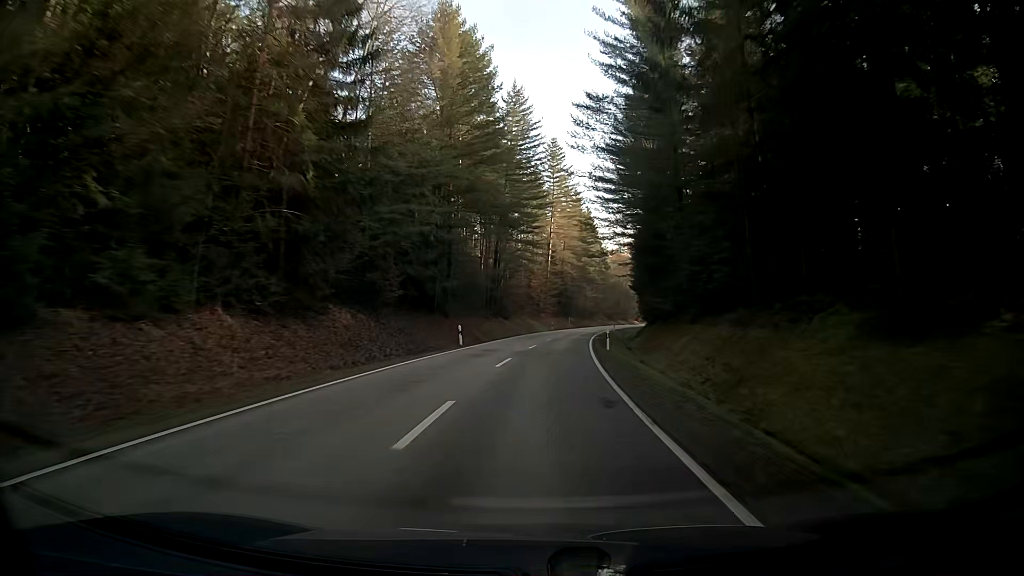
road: secondary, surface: asphalt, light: Day
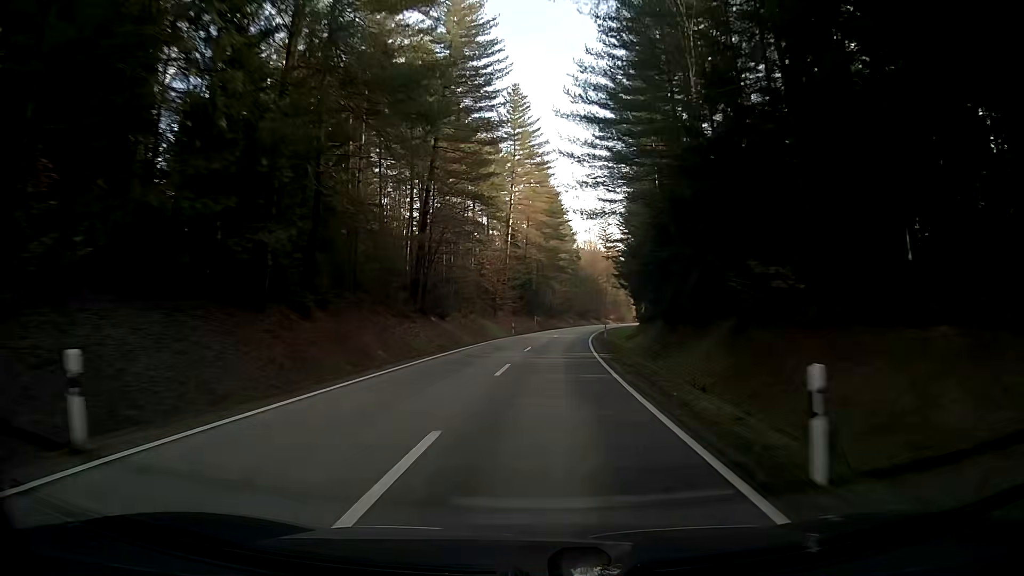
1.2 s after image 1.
(+1.0, +27.7) m; +4°
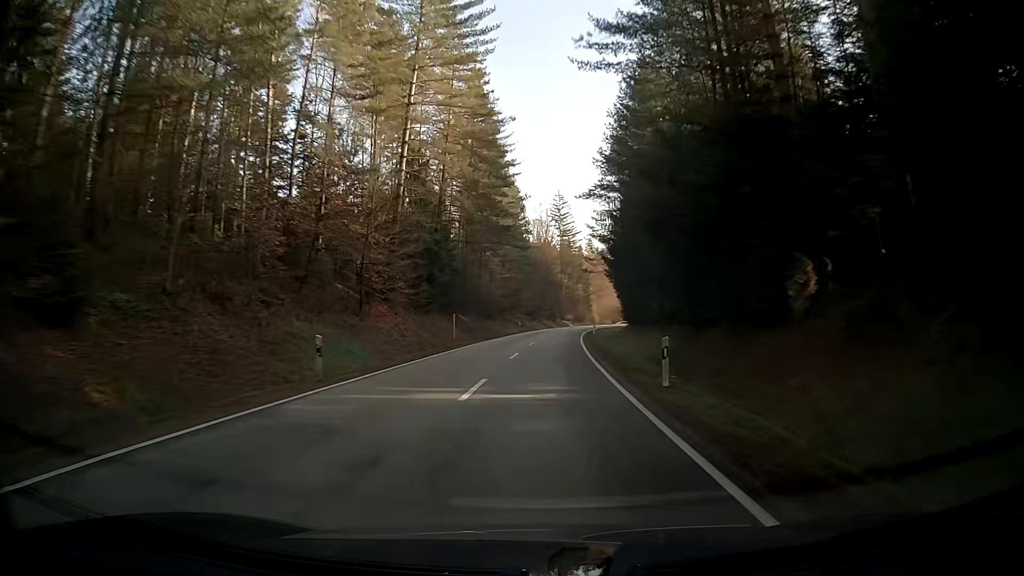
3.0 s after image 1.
(+1.9, +41.6) m; +5°
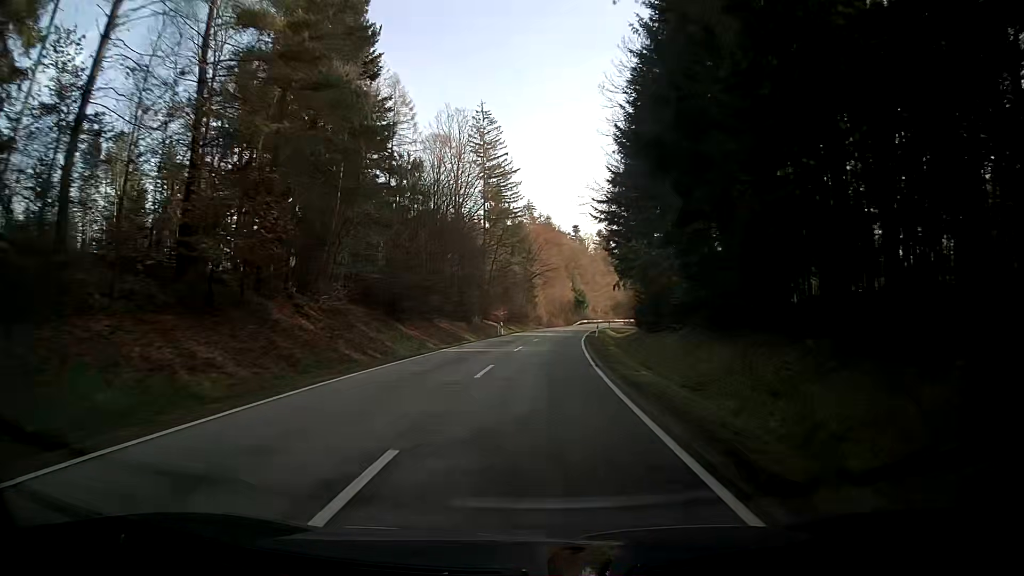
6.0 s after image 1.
(+3.1, +69.9) m; +6°
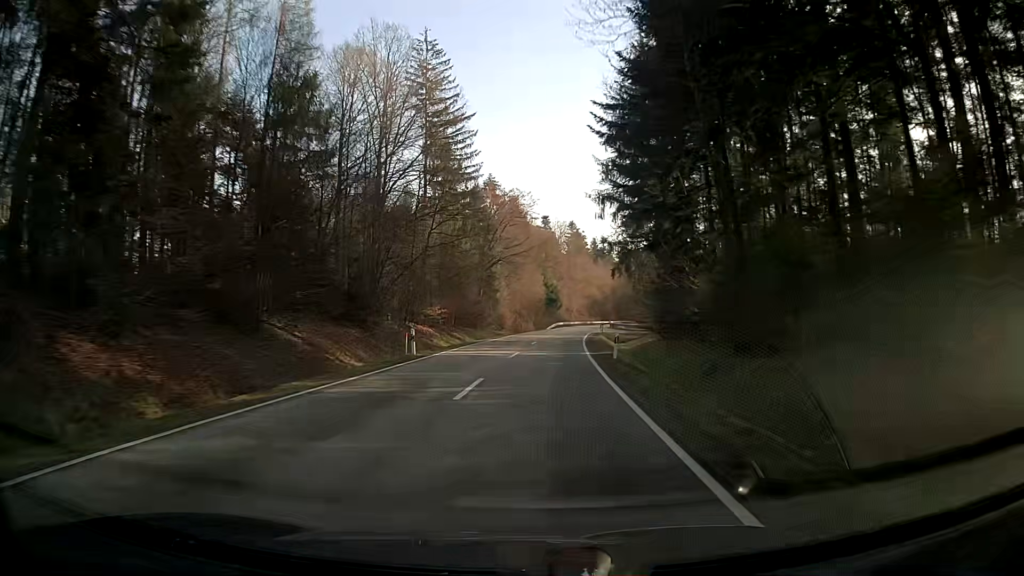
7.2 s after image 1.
(+0.5, +28.2) m; +2°
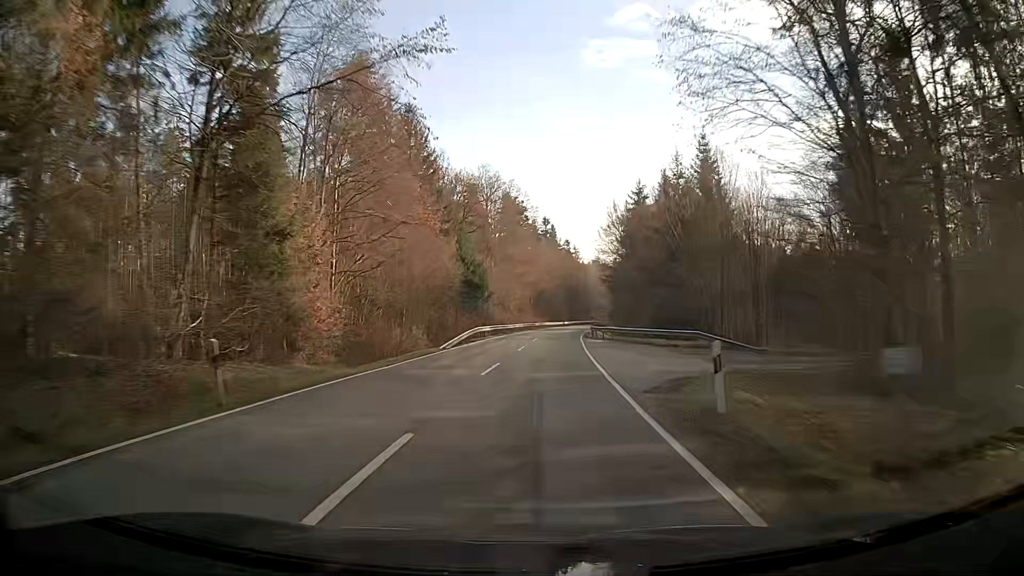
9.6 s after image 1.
(+3.0, +56.7) m; +5°
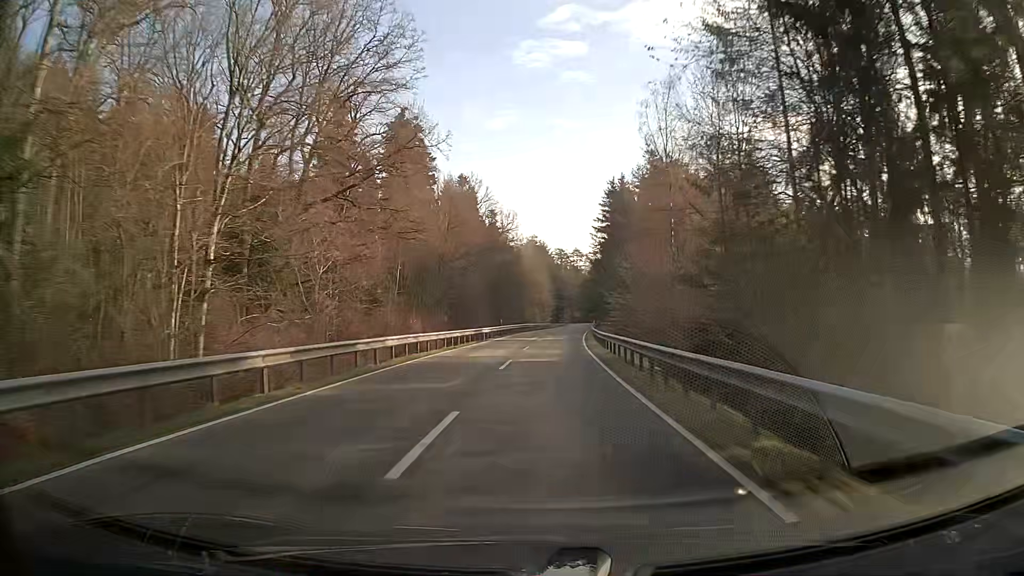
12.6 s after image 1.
(+4.5, +71.4) m; +7°
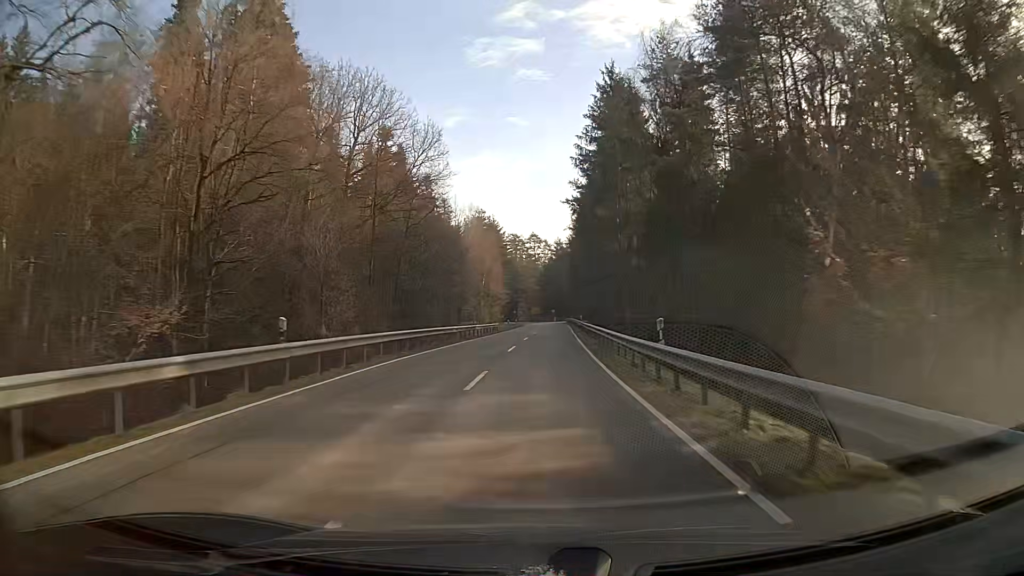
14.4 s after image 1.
(+1.5, +42.2) m; +4°
